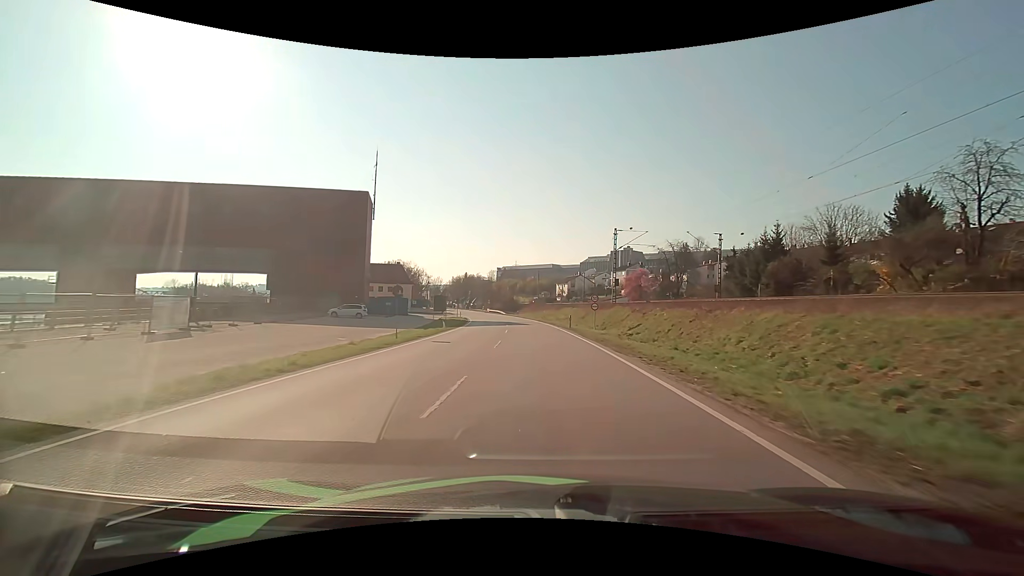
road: primary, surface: asphalt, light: Day
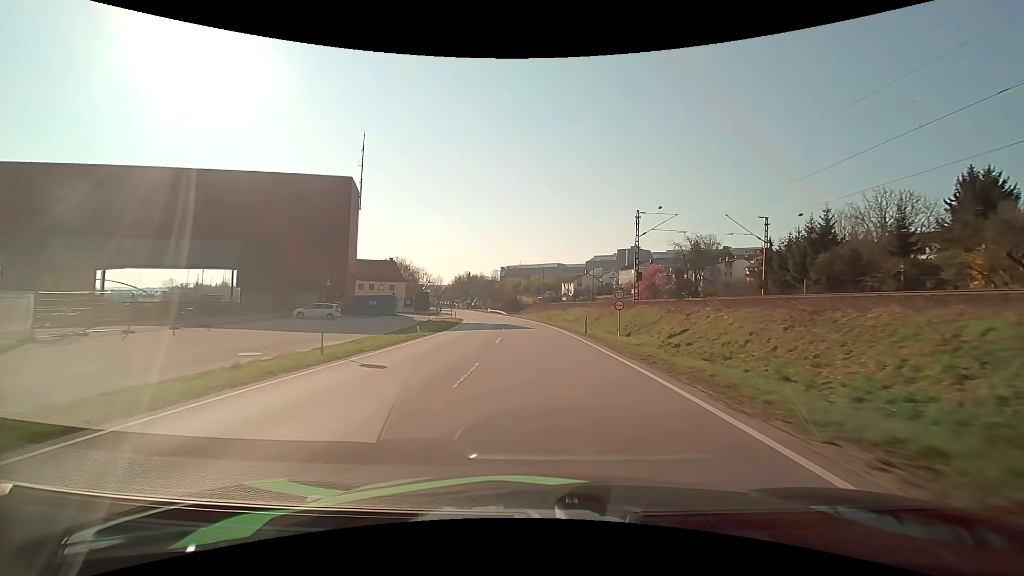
(-0.1, +9.6) m; -1°
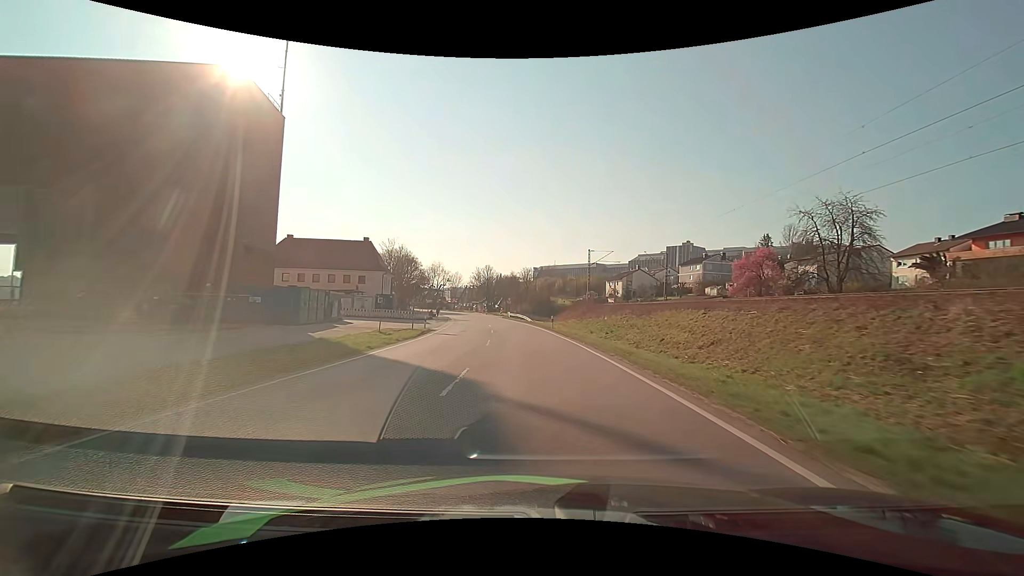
(-1.1, +36.8) m; -4°
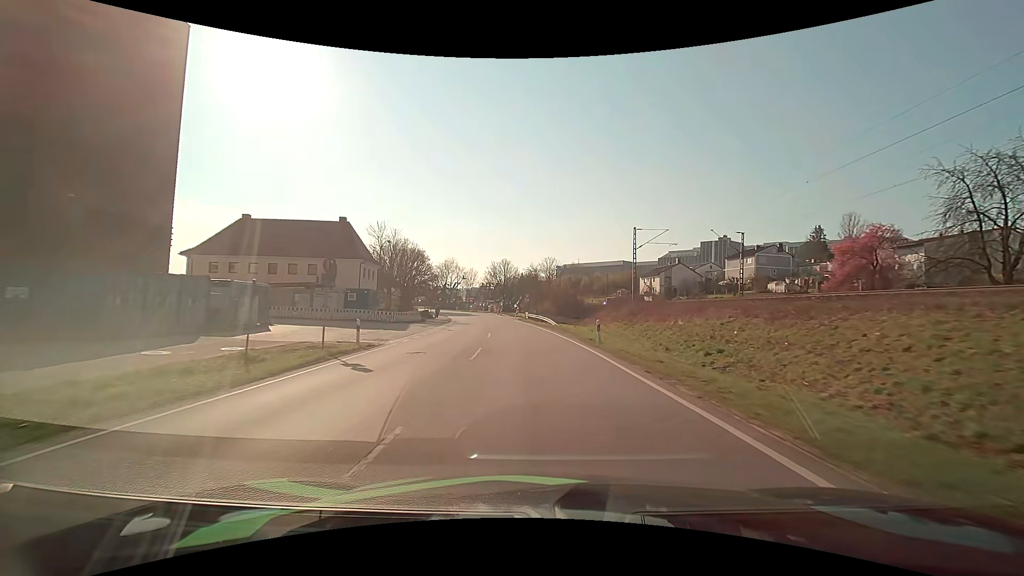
(-0.4, +18.2) m; -3°
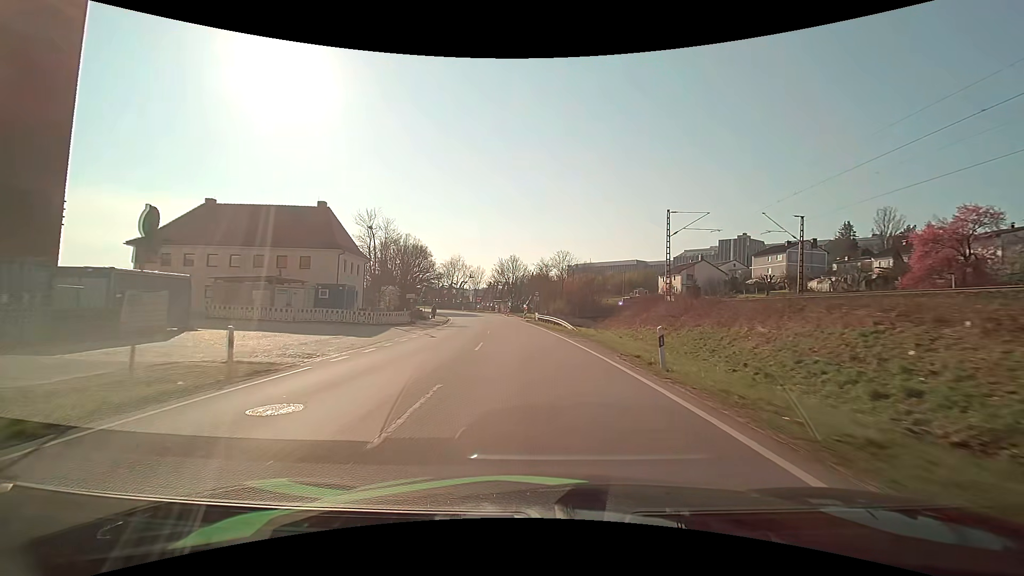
(-0.1, +9.1) m; -1°
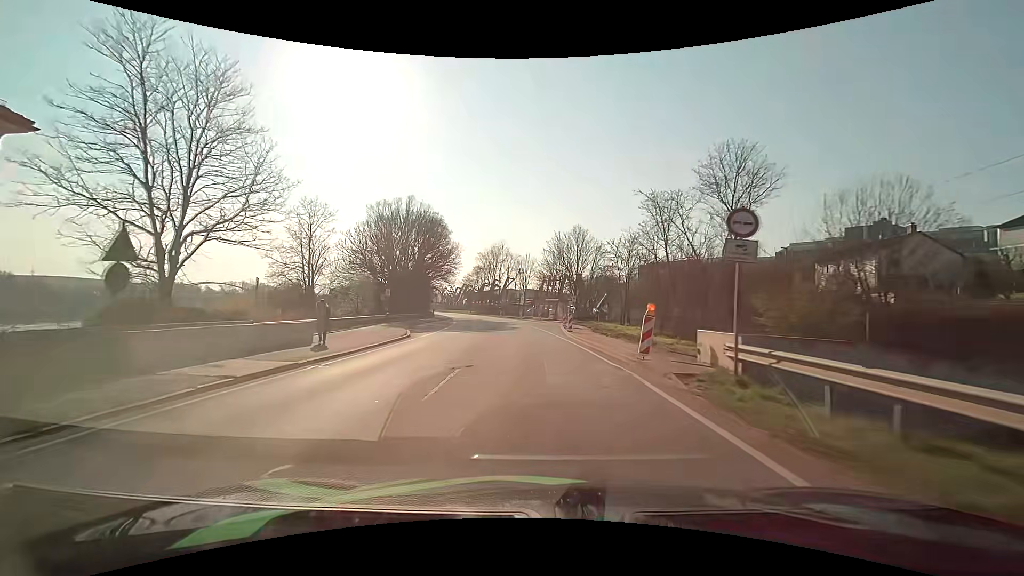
(-2.8, +45.7) m; -7°
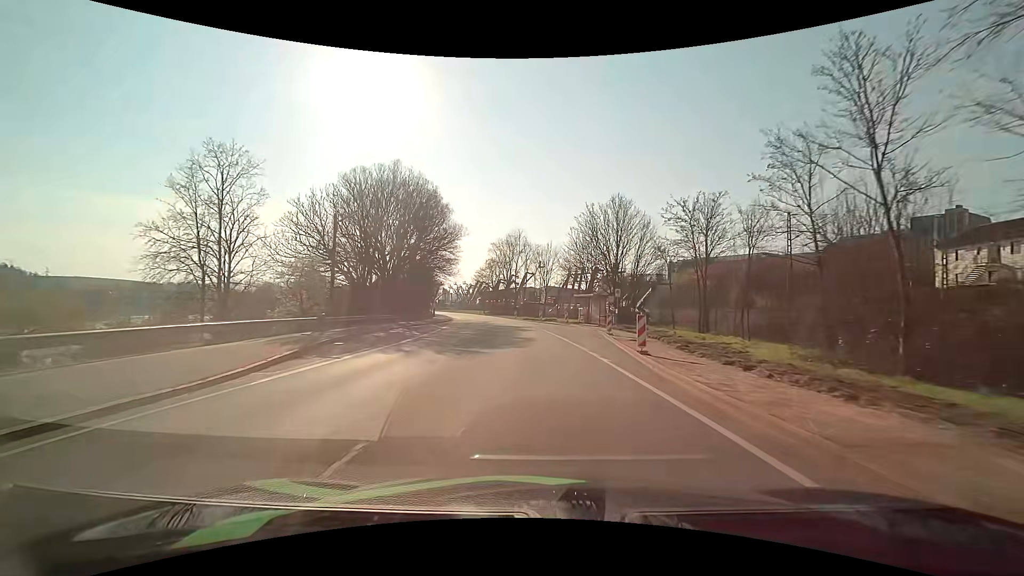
(-0.4, +18.5) m; -3°
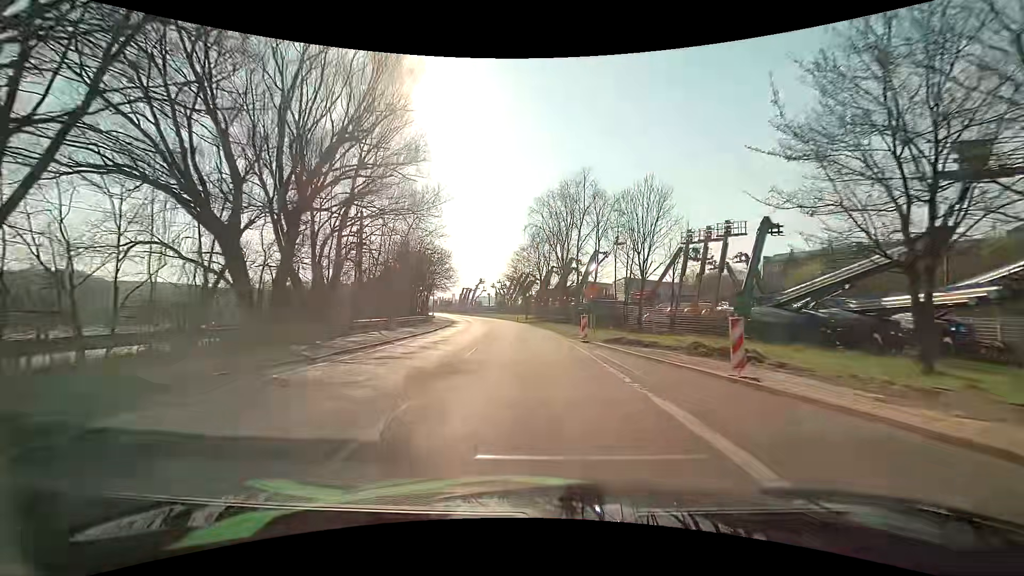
(-2.4, +46.2) m; -6°
(0, +10) (-1, +20) (-1, +30) (-2, +40) (-3, +50) (-4, +60) (-6, +70) (-8, +80) (-10, +89) (-12, +99) m
